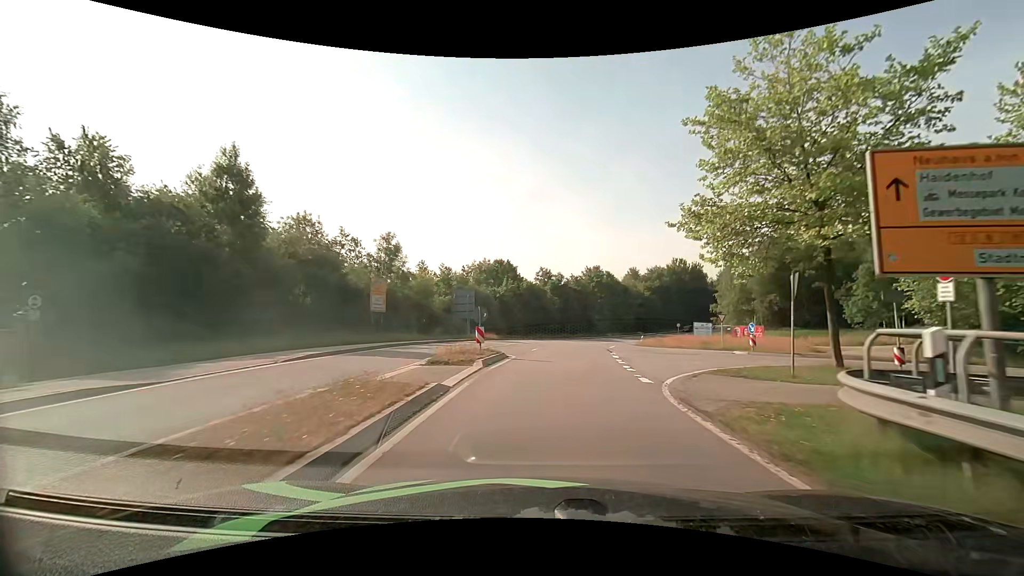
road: primary_link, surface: asphalt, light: Day
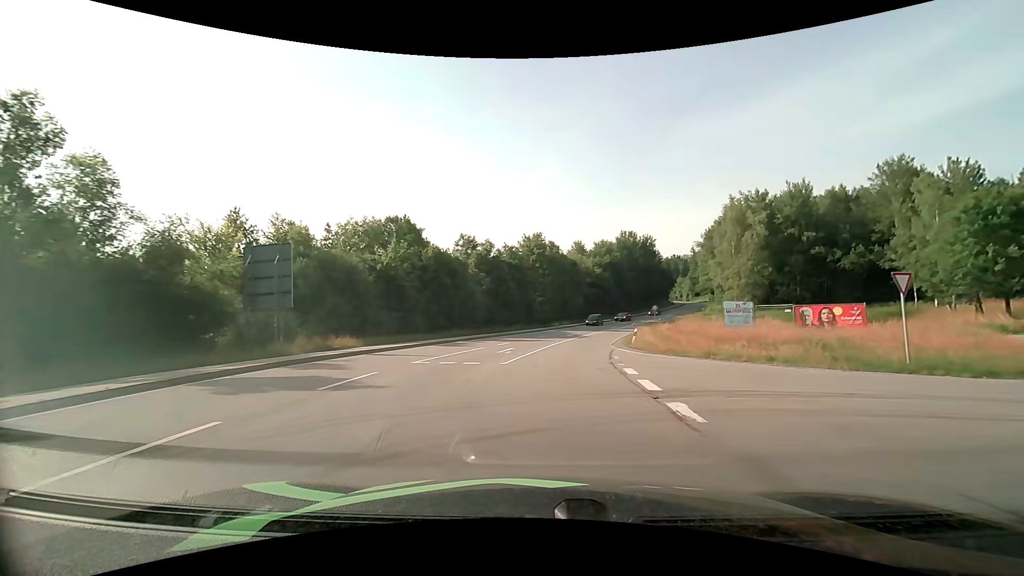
(+1.5, +26.6) m; +7°
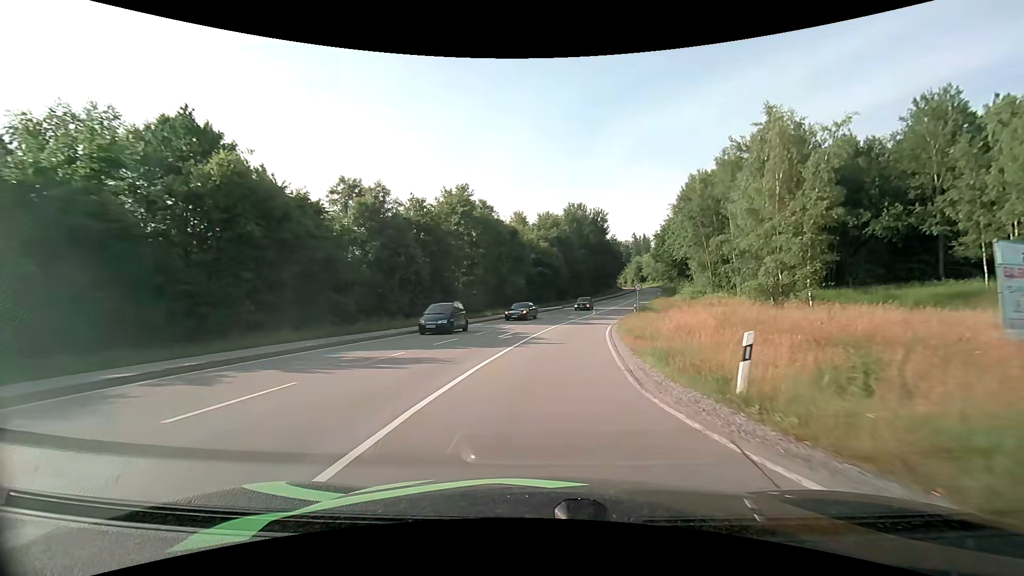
(+1.3, +22.4) m; +7°
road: secondary
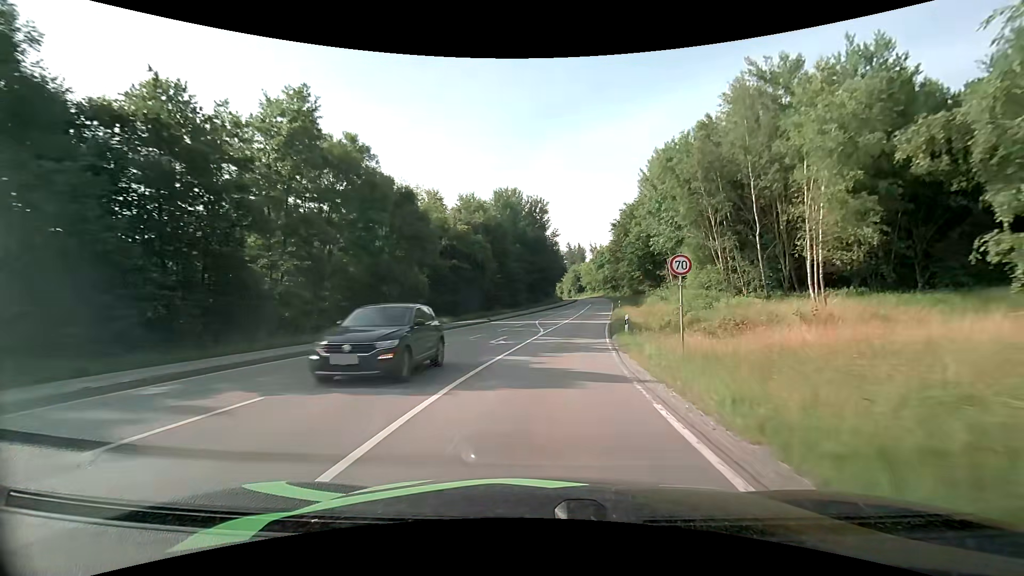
(+1.6, +24.8) m; +8°
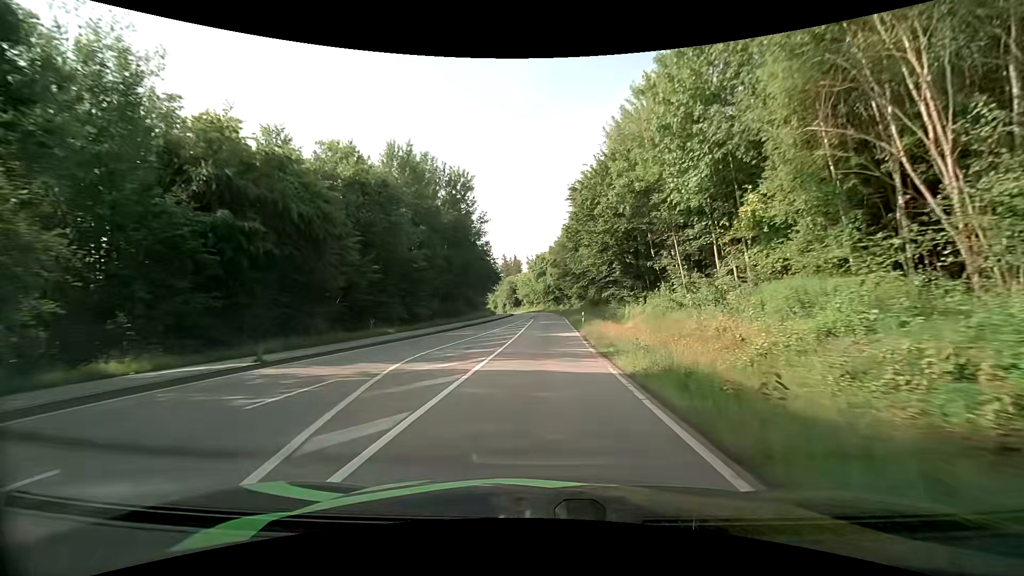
(+1.8, +26.9) m; +8°
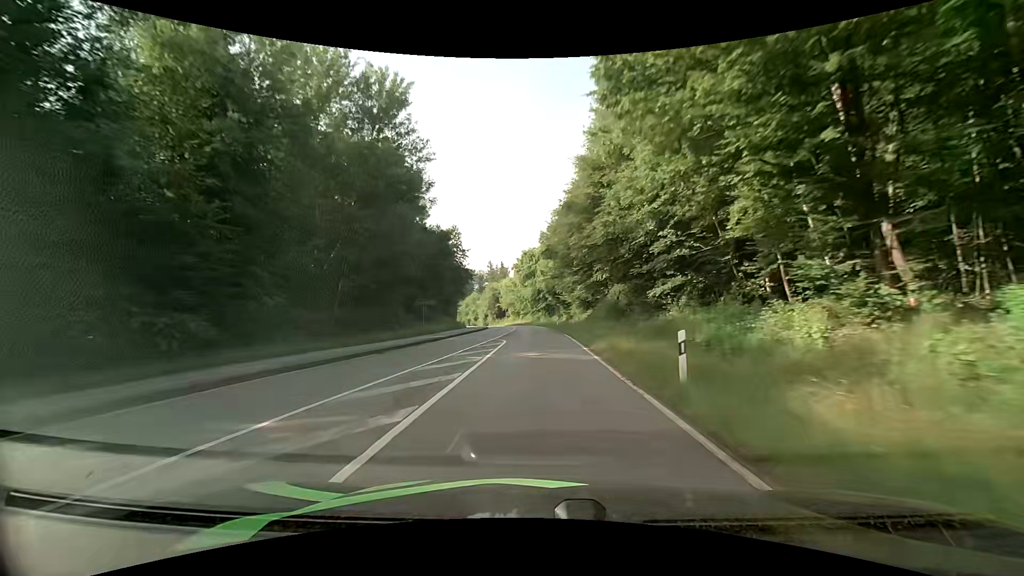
(+0.4, +29.2) m; +1°
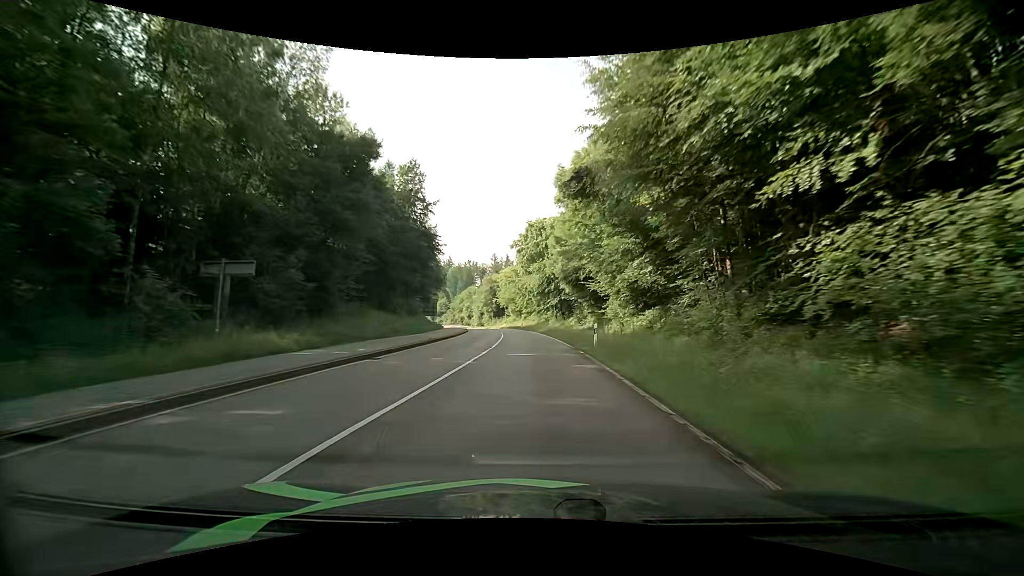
(-0.3, +30.3) m; -1°
